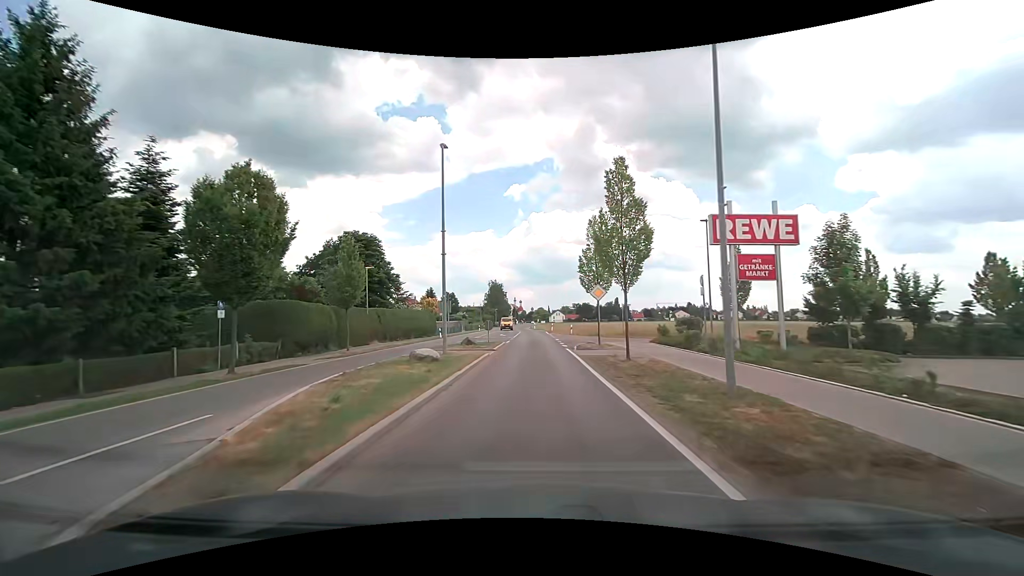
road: tertiary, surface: asphalt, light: Day
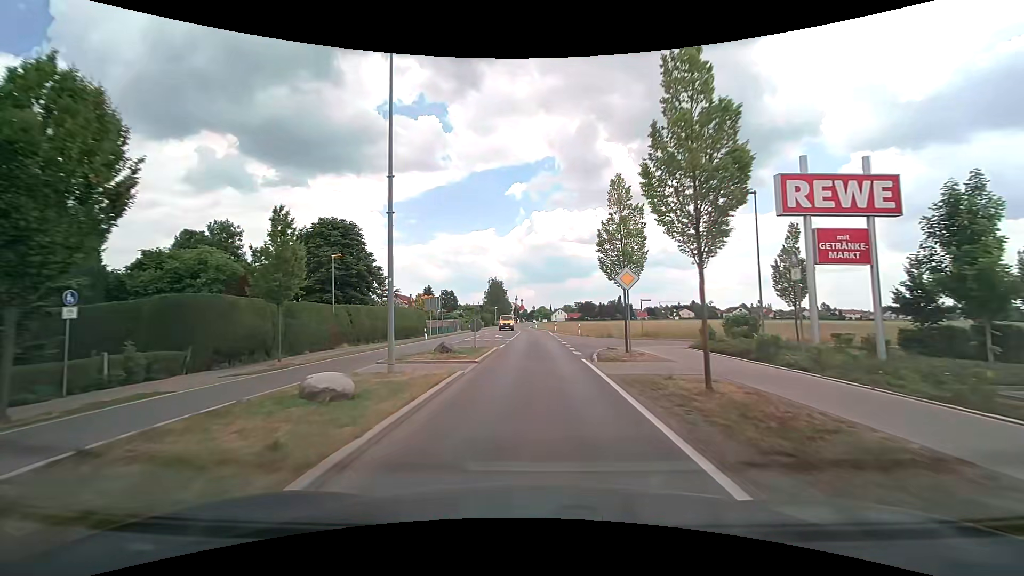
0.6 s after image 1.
(0.0, +7.2) m; 0°
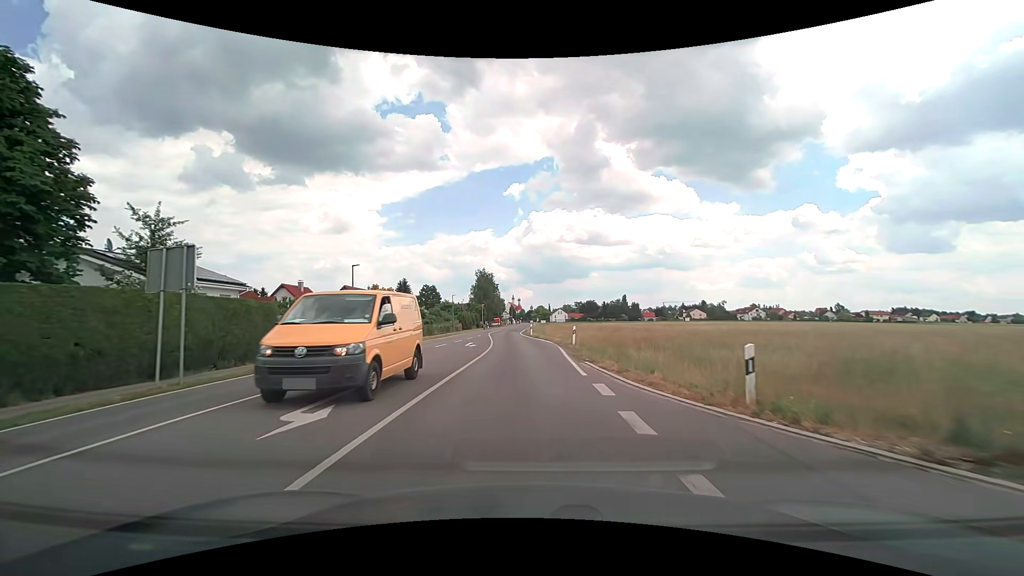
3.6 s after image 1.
(+0.2, +34.2) m; +1°
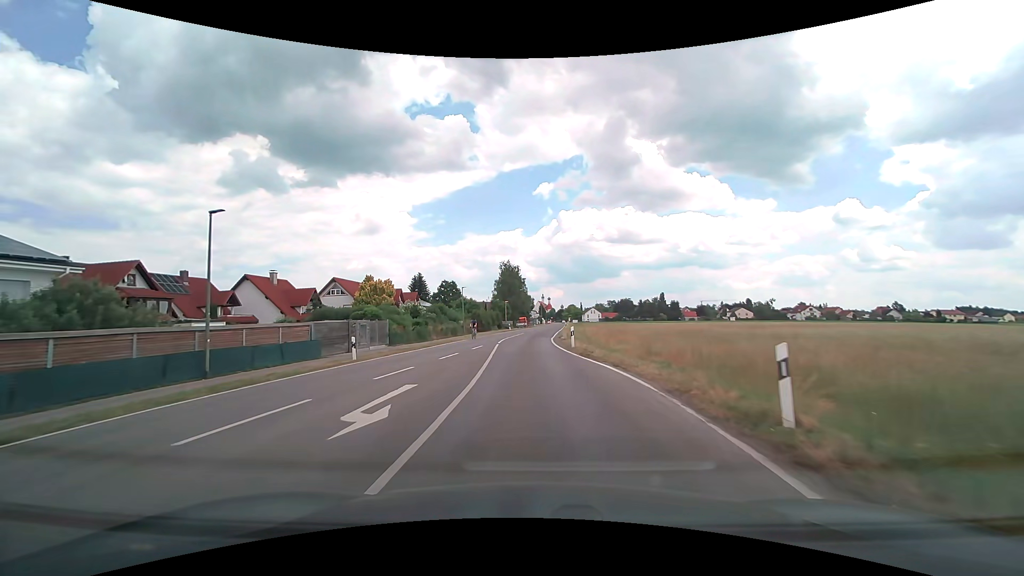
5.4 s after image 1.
(-0.7, +20.5) m; -4°
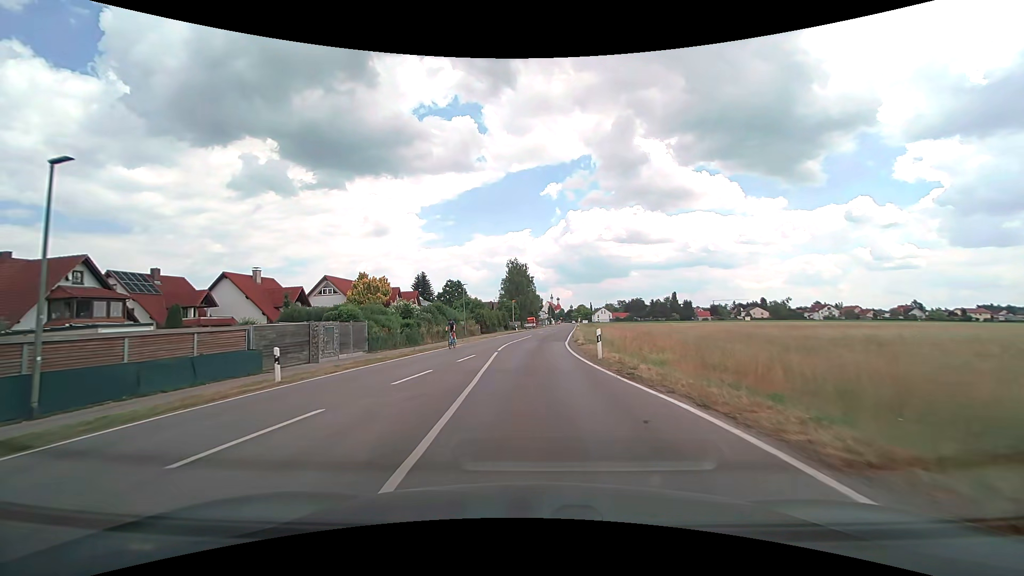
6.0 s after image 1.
(-0.1, +6.9) m; -1°
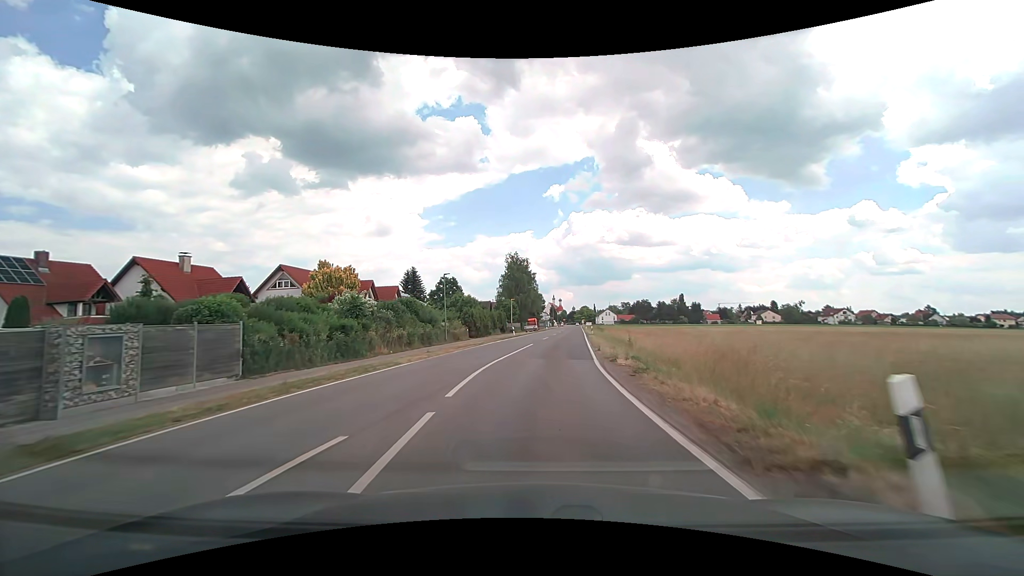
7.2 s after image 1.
(-0.1, +14.0) m; 0°
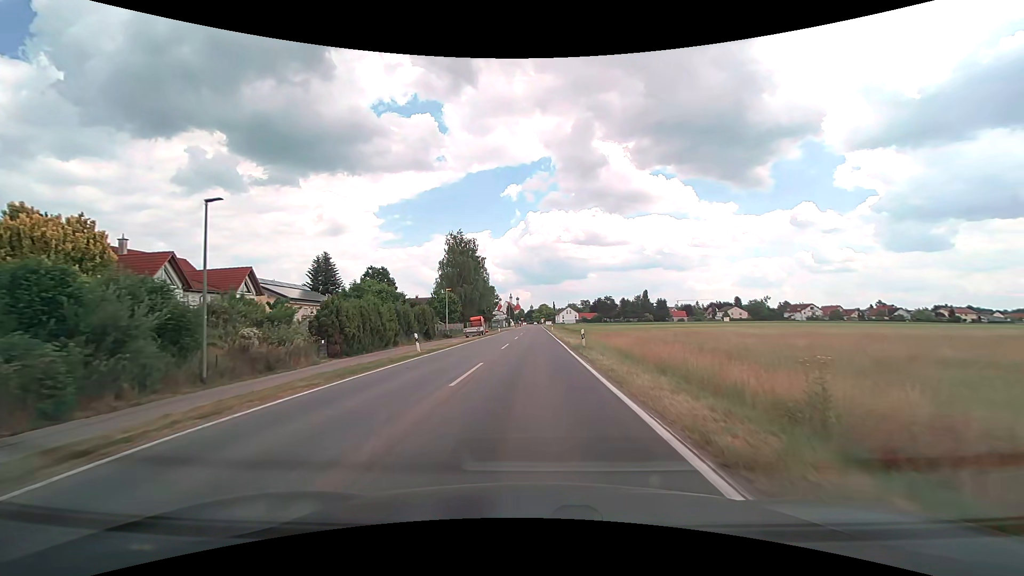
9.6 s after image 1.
(+1.5, +28.3) m; +5°
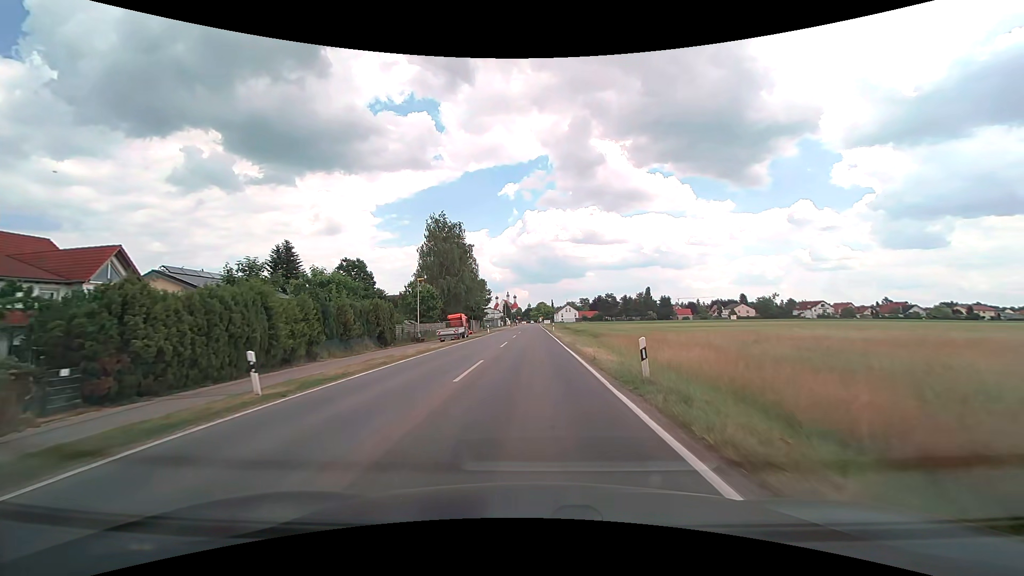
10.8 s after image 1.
(0.0, +14.4) m; 0°
(0, +10) (0, +20) (0, +30) (0, +40) (0, +50) (0, +60) (0, +70) (0, +80) (0, +90) (0, +100) m
